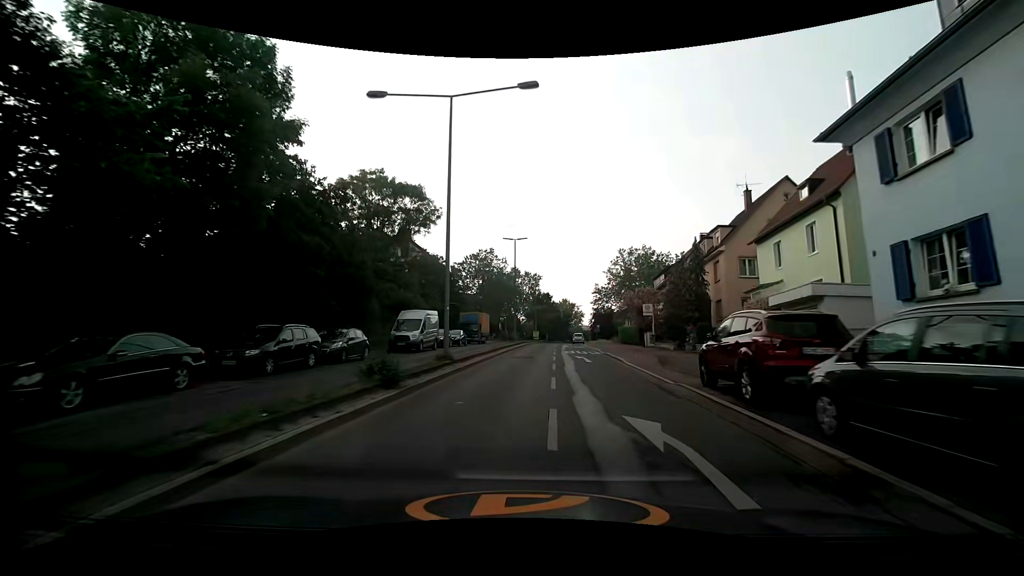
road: secondary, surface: asphalt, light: Day
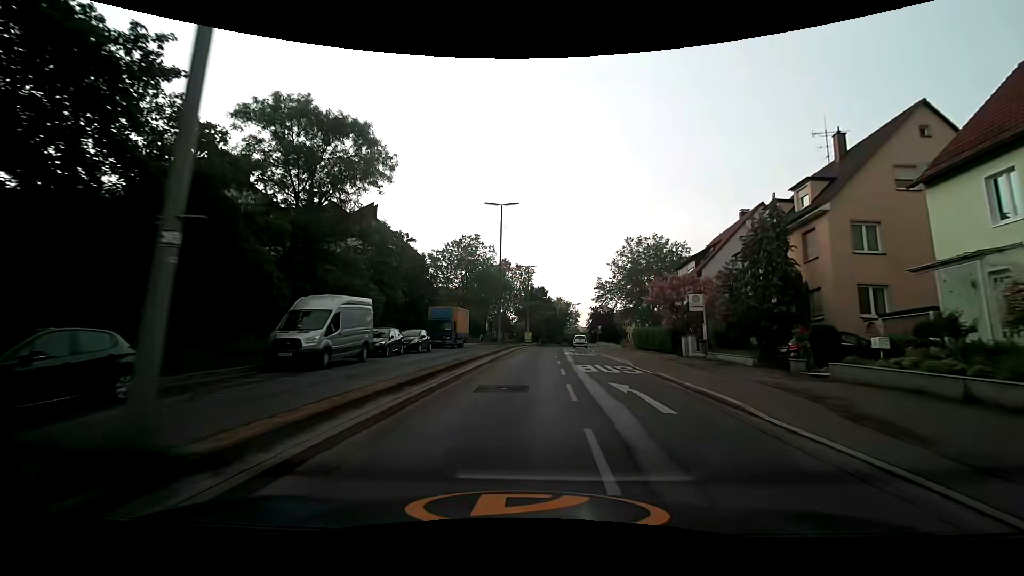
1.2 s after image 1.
(+0.2, +13.7) m; +2°
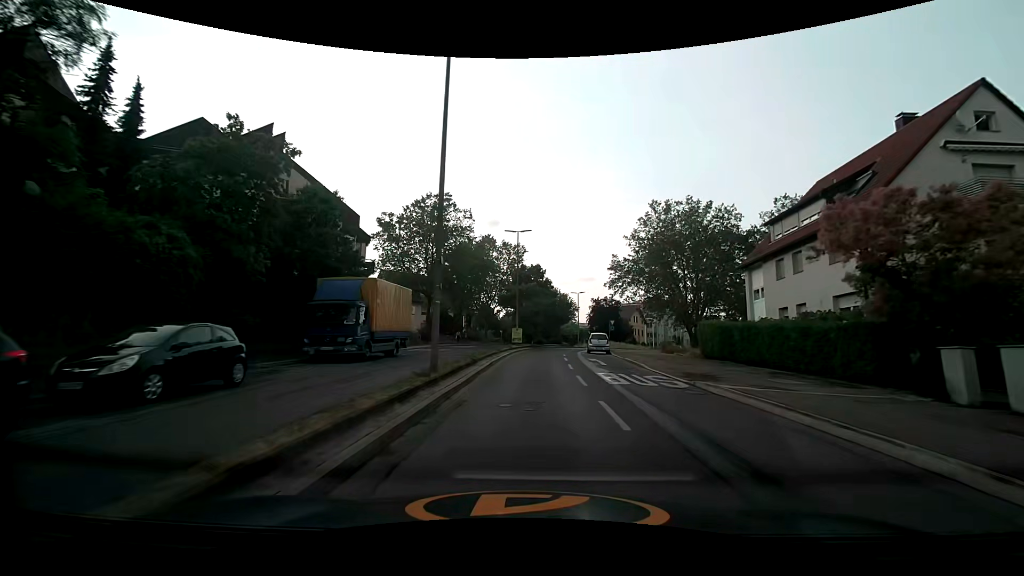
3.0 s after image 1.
(0.0, +21.3) m; +1°
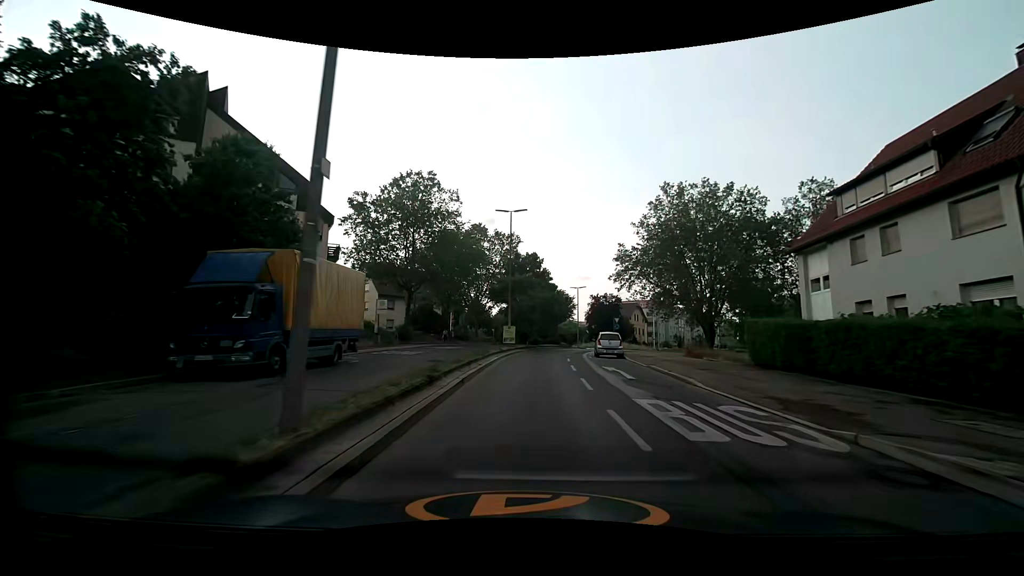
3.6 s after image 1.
(0.0, +7.1) m; 0°
